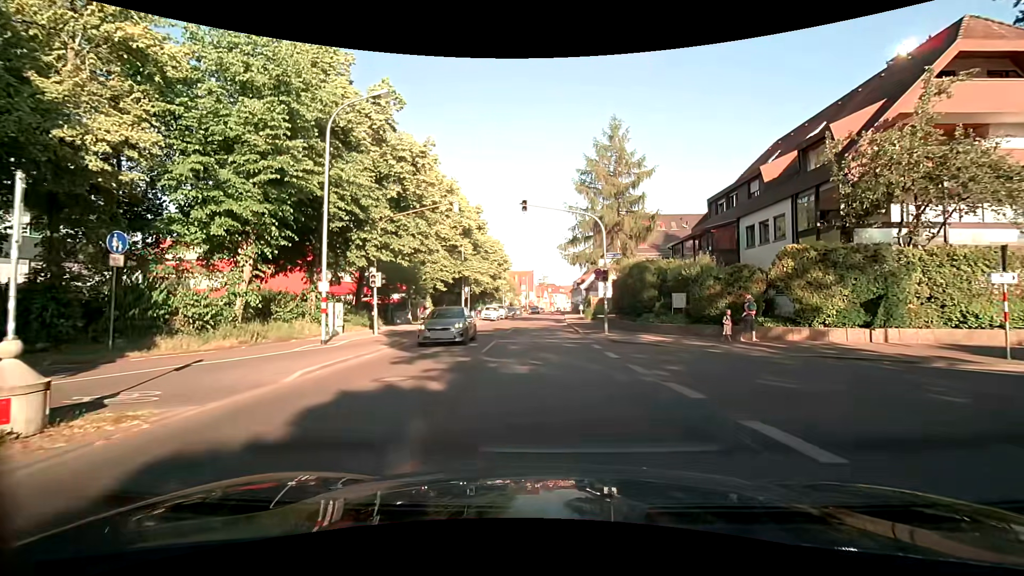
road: unclassified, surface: asphalt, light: Day
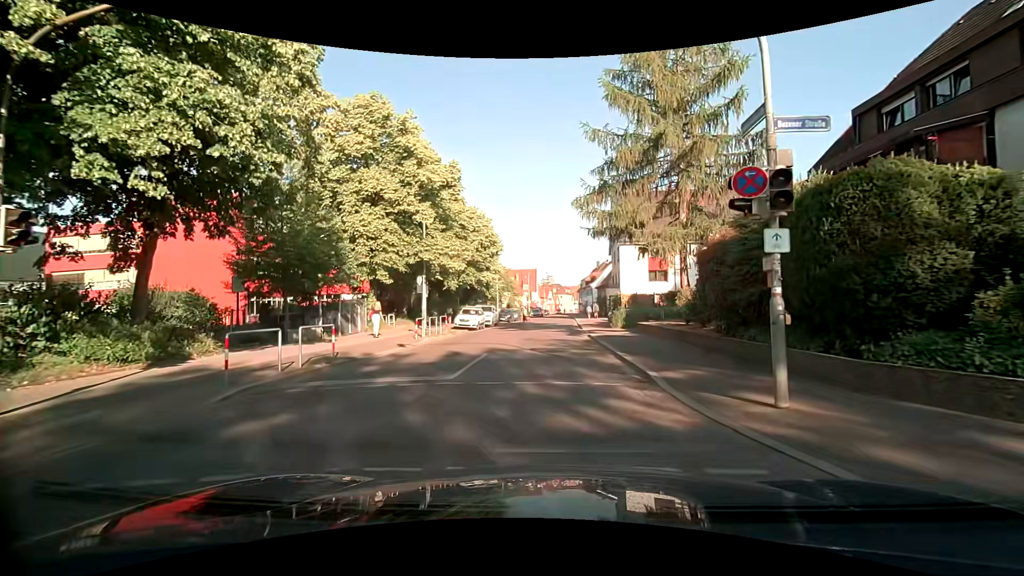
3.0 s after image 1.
(-0.1, +16.9) m; -2°
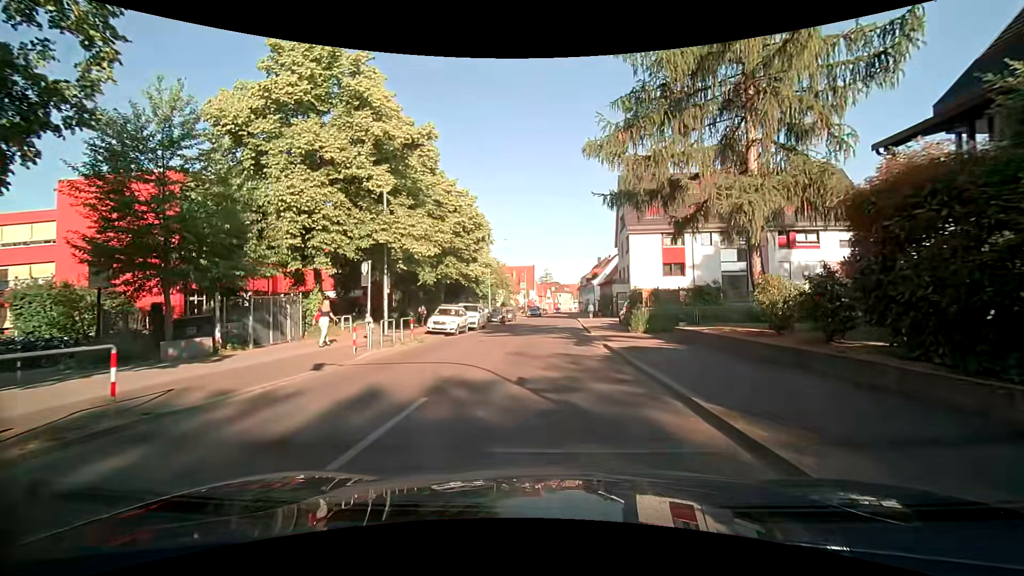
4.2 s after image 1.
(+0.2, +7.4) m; +1°
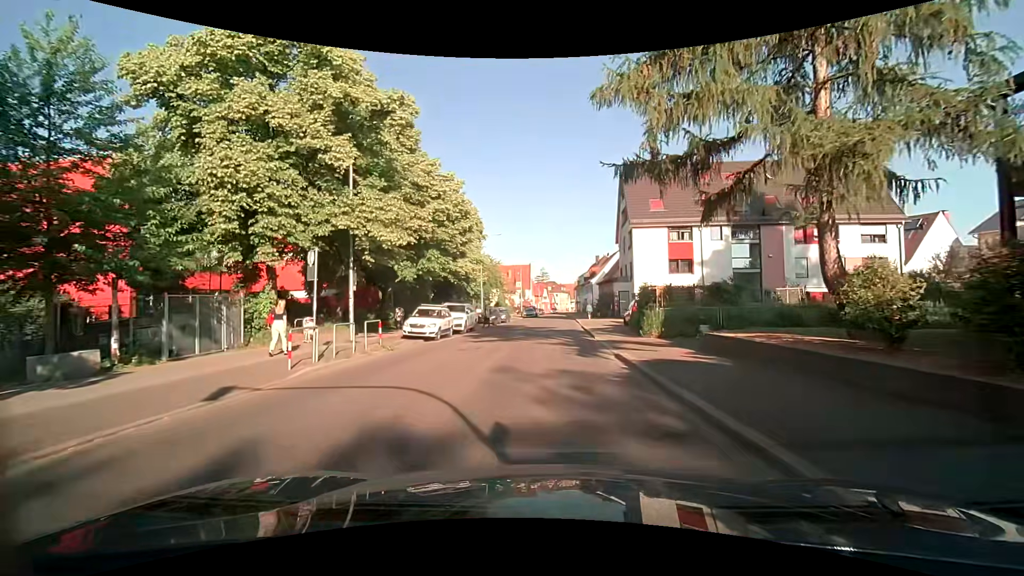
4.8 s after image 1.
(0.0, +3.8) m; -1°
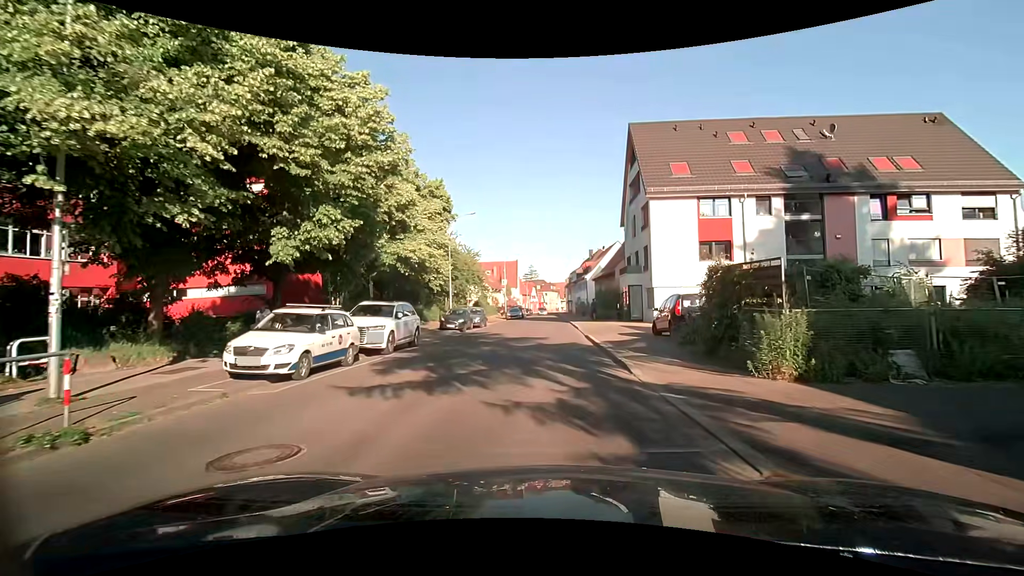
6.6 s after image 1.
(+0.4, +11.7) m; +3°
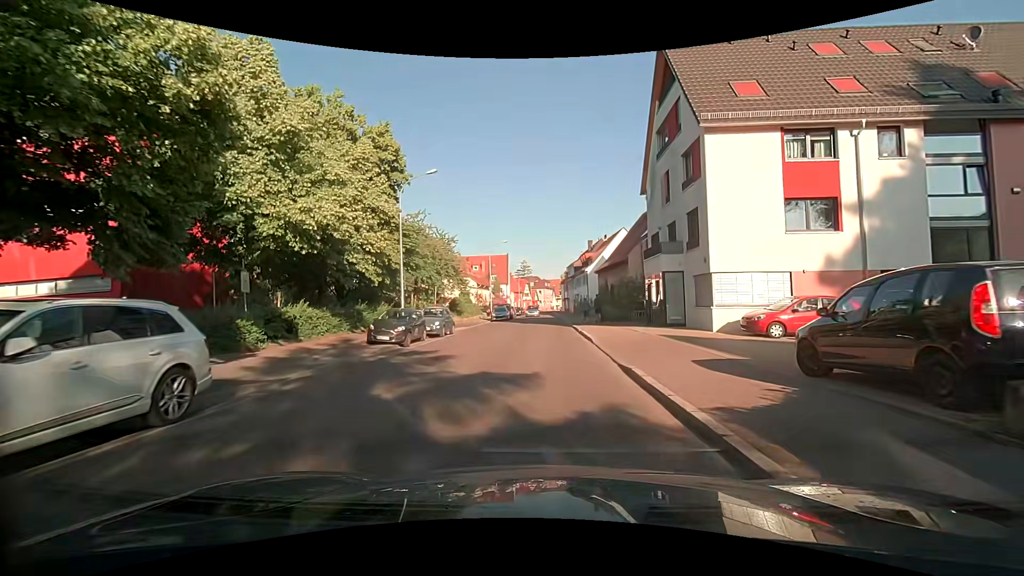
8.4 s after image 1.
(0.0, +12.3) m; 0°
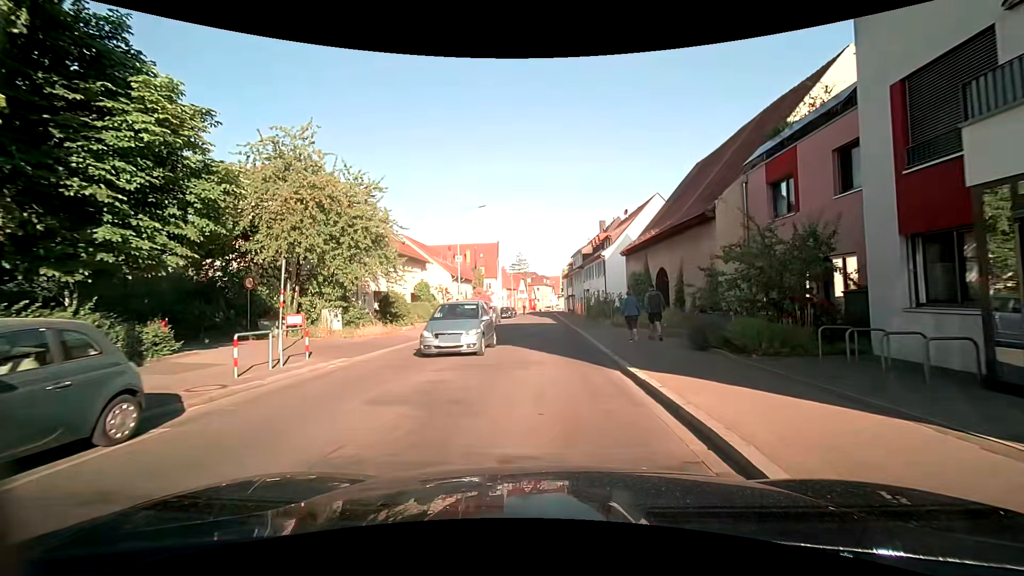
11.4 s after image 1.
(+0.2, +21.5) m; 0°
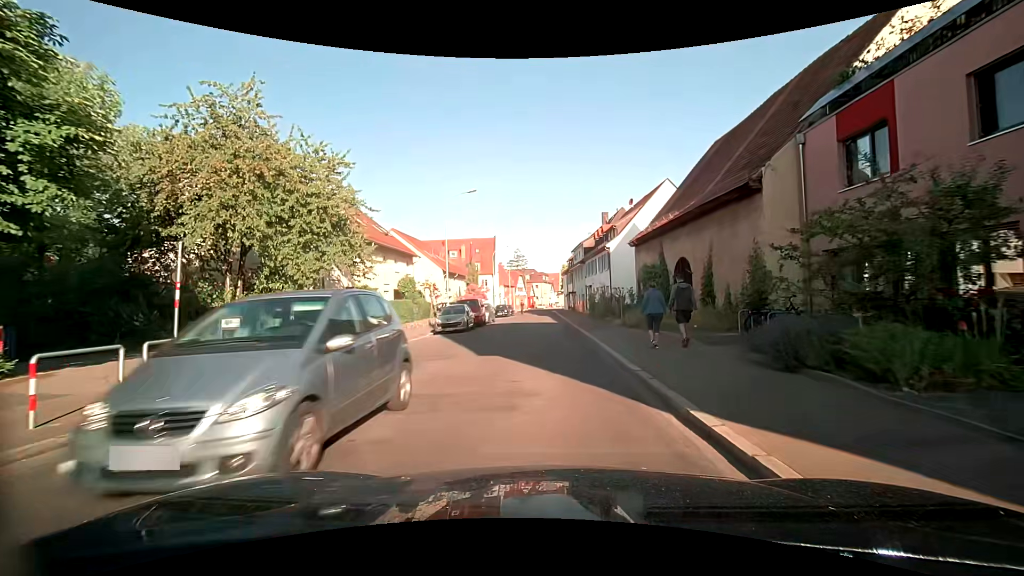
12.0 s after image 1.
(0.0, +4.4) m; 0°
(0, +10) (0, +20) (0, +30) (0, +40) (0, +50) (0, +60) (0, +70) (0, +80) (0, +90) (0, +100) m
